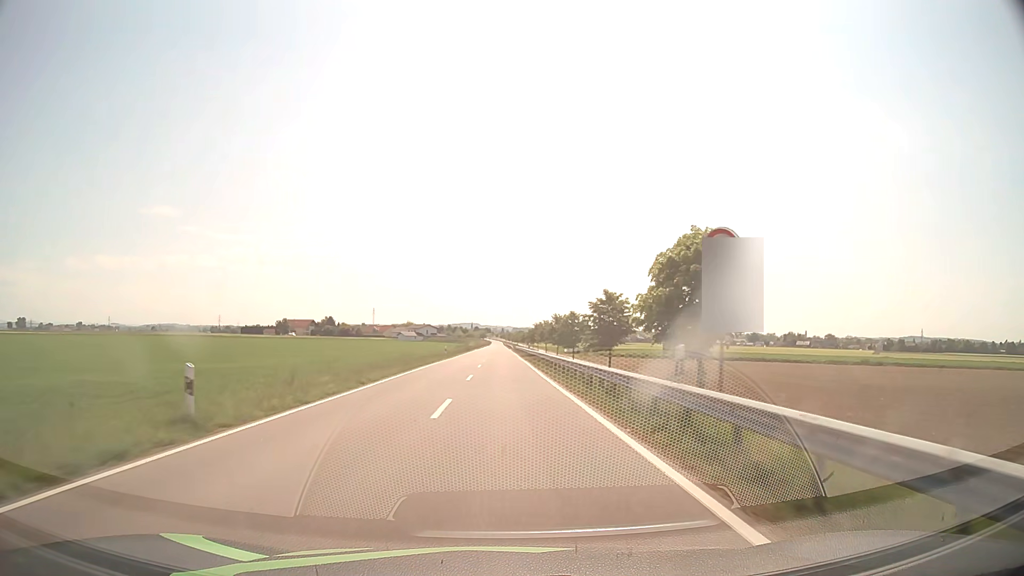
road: tertiary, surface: asphalt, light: Day
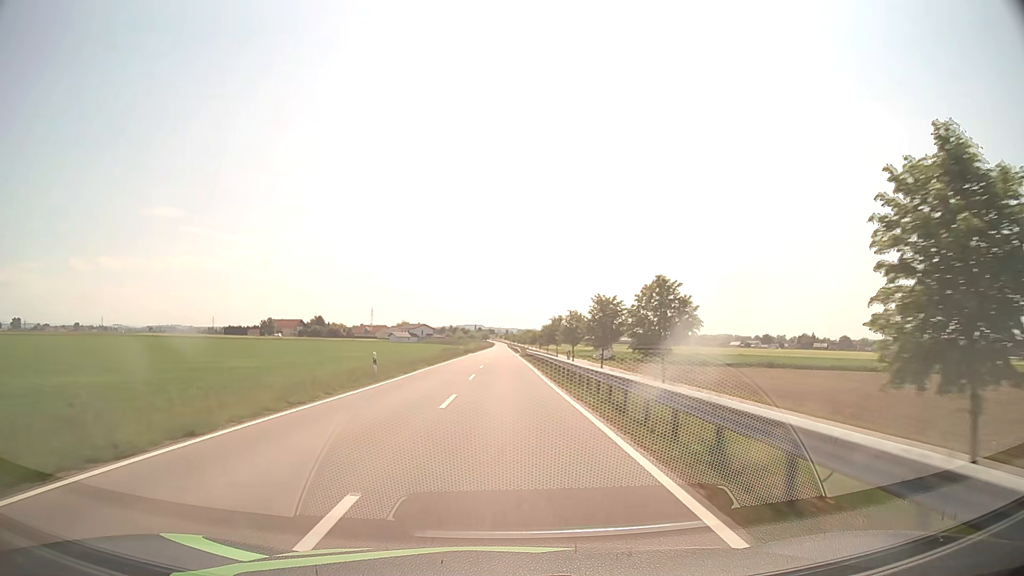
(-0.1, +33.9) m; 0°
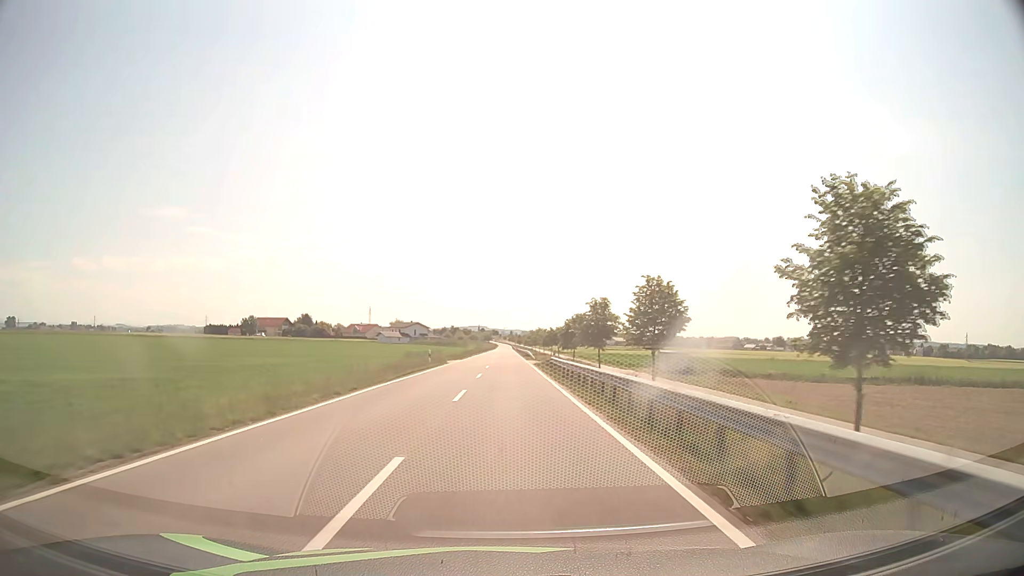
(-0.1, +33.9) m; 0°
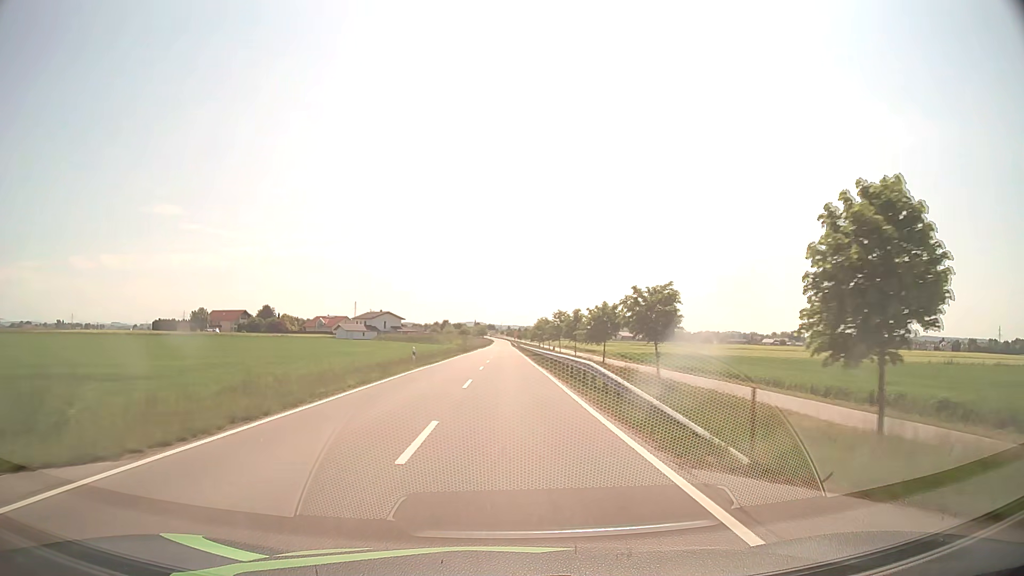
(+0.1, +56.6) m; 0°
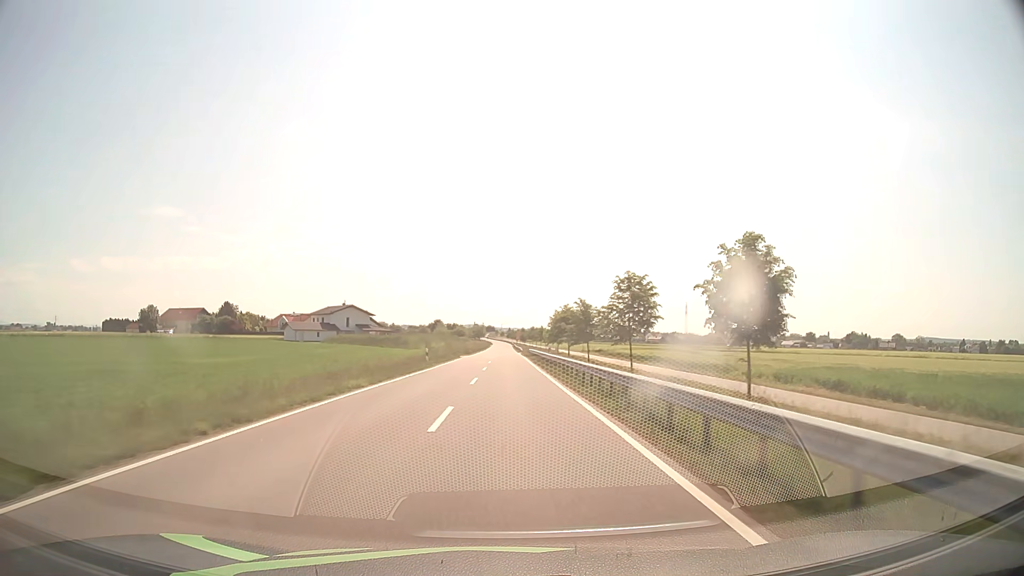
(0.0, +45.3) m; 0°
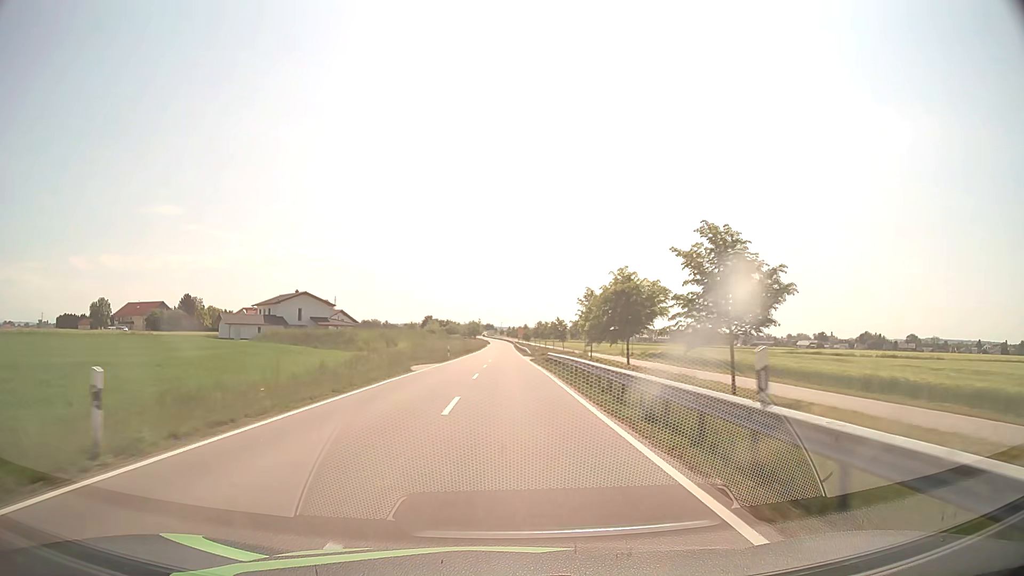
(0.0, +33.9) m; 0°
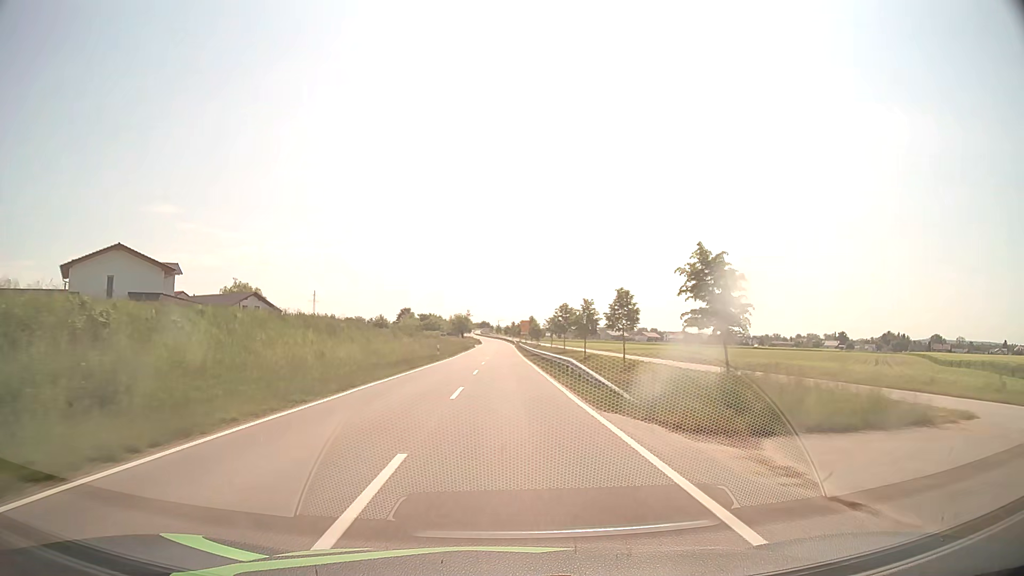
(0.0, +56.4) m; 0°
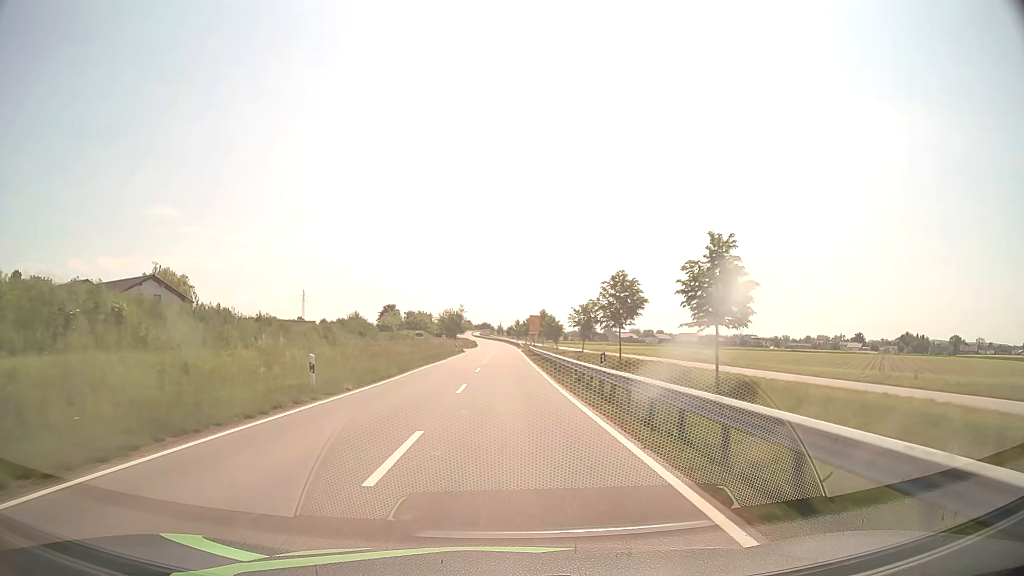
(-0.1, +33.9) m; 0°
(0, +10) (0, +20) (0, +30) (0, +40) (0, +50) (0, +60) (0, +70) (0, +80) (0, +90) (0, +100) m
